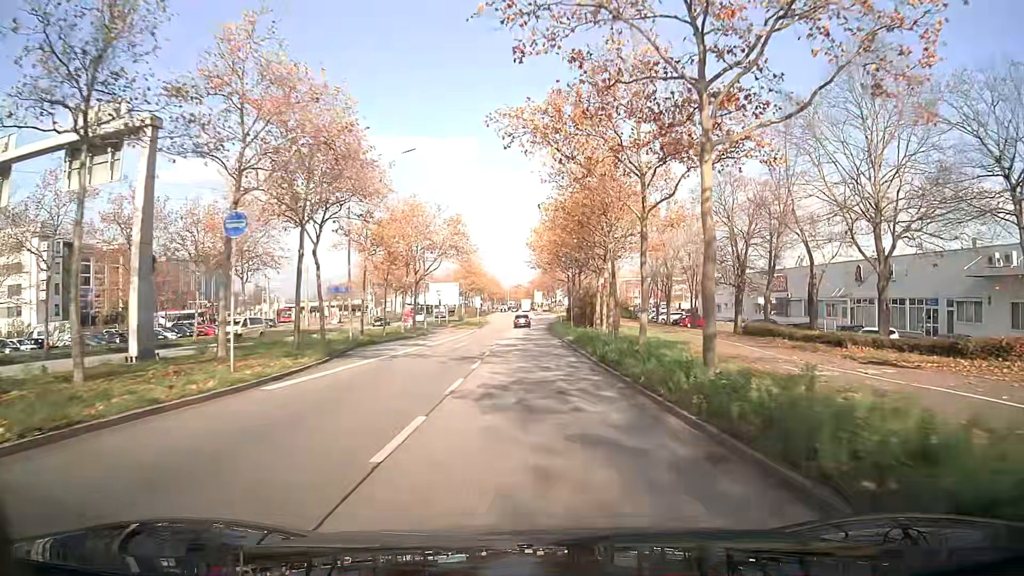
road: primary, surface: asphalt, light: Day
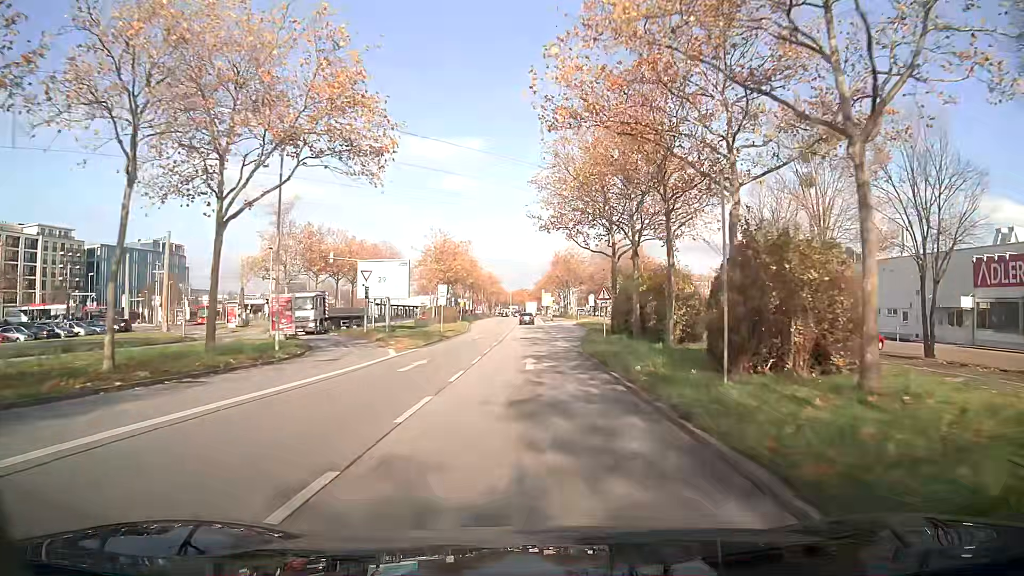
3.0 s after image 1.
(0.0, +39.7) m; 0°
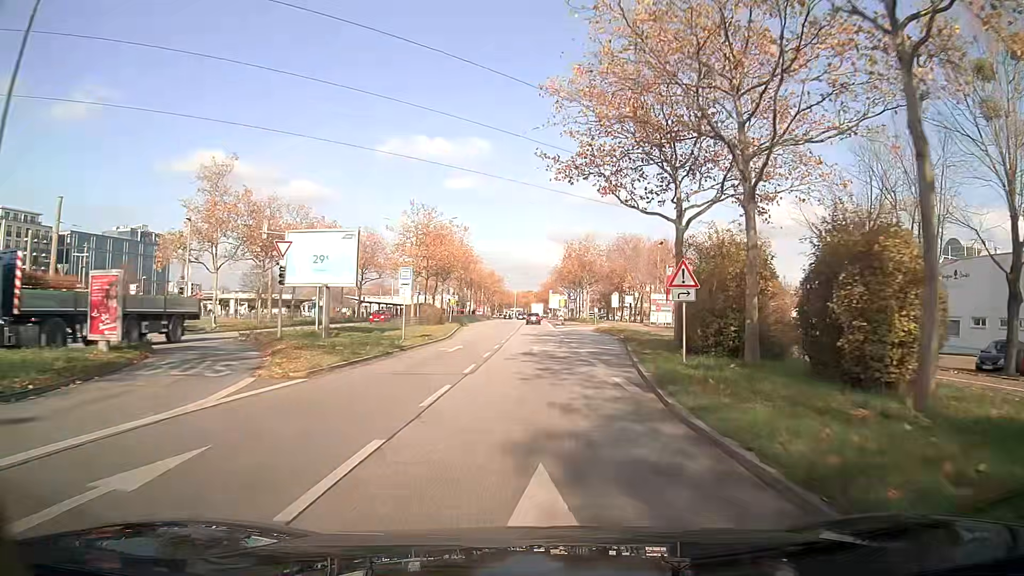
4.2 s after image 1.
(-0.1, +16.5) m; 0°
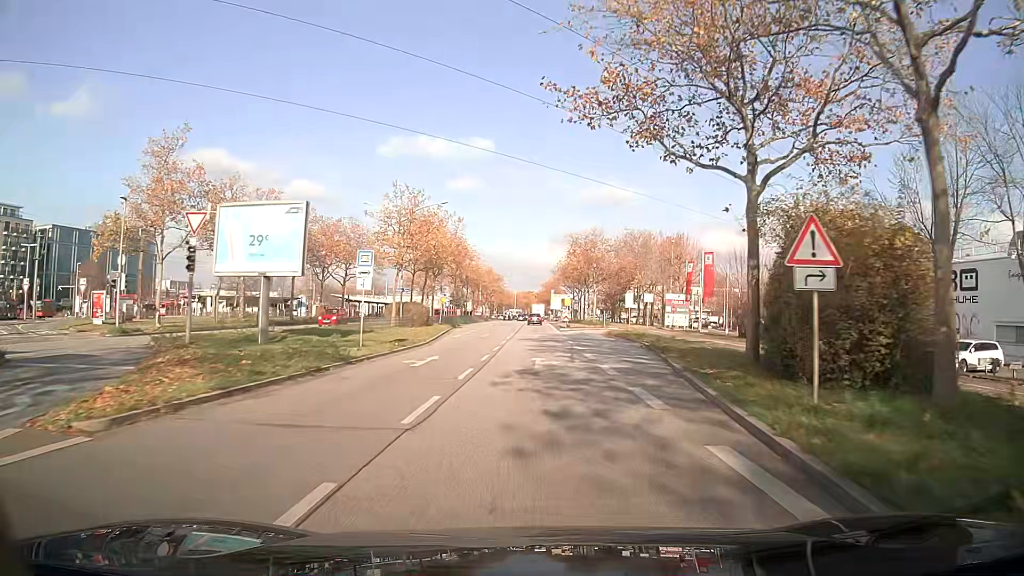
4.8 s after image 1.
(0.0, +8.1) m; 0°
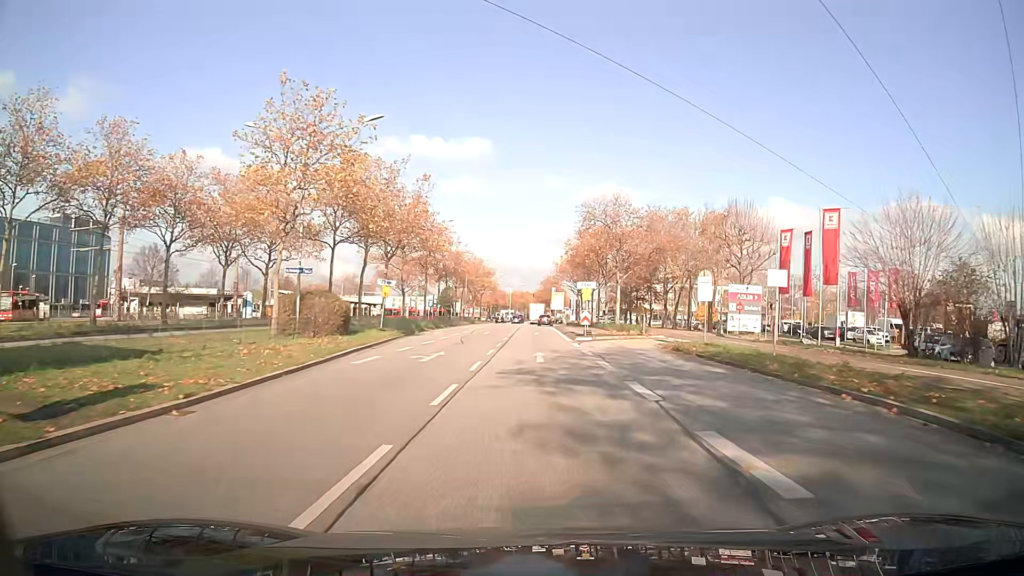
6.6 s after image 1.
(+0.1, +23.1) m; 0°
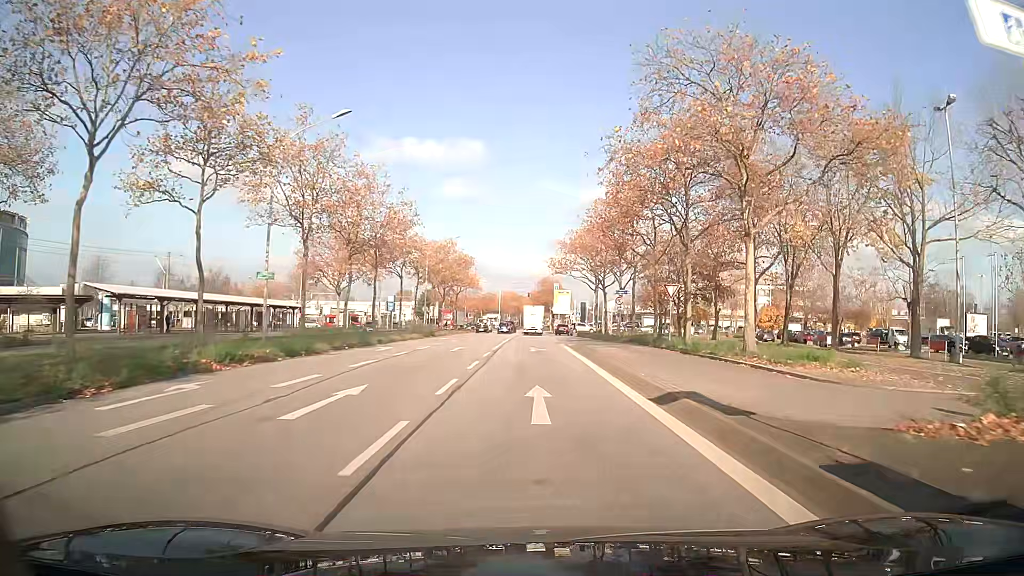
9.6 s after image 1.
(+0.1, +35.4) m; 0°
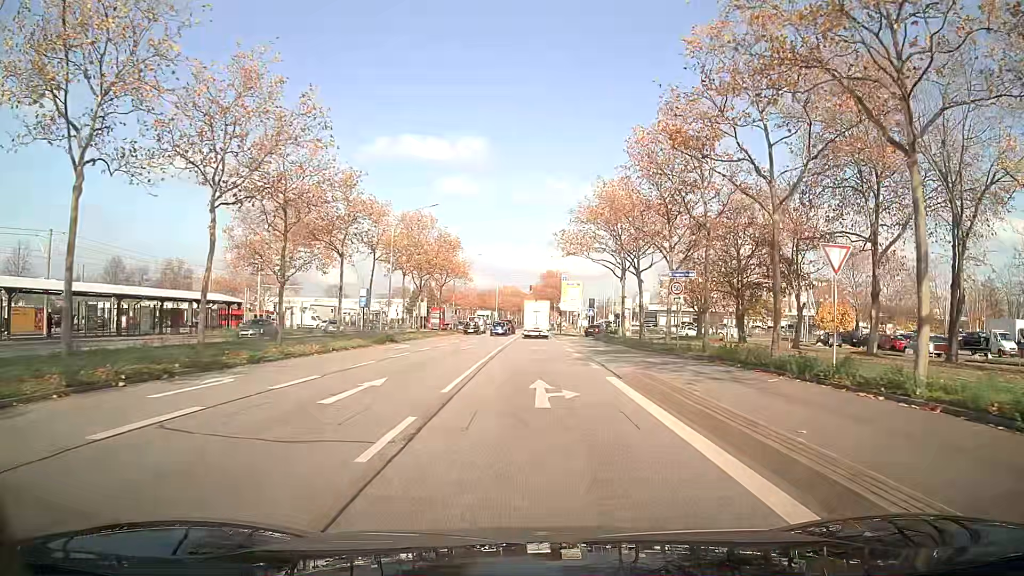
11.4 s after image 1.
(0.0, +18.1) m; 0°
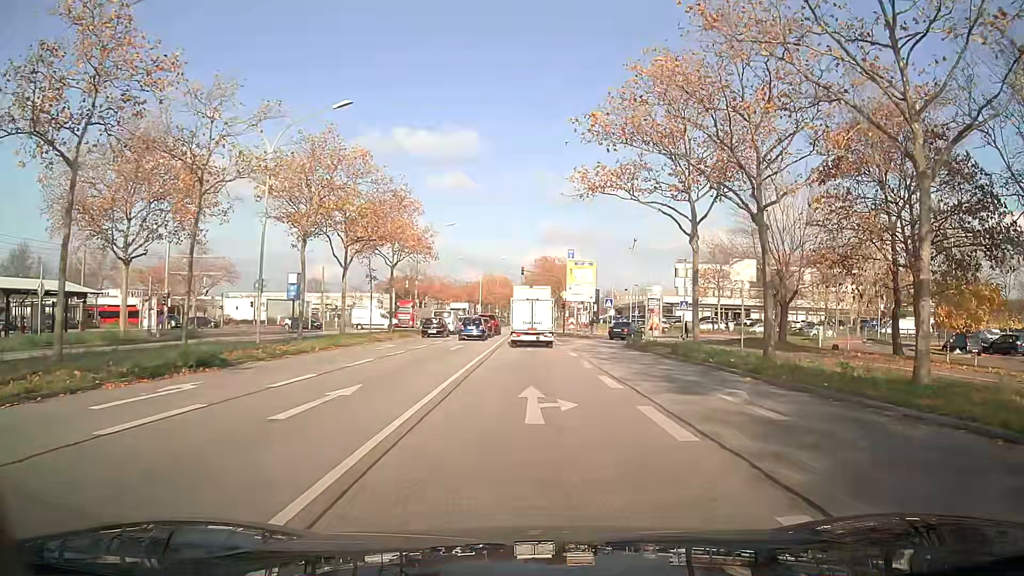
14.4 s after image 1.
(0.0, +23.3) m; 0°
(0, +10) (0, +20) (0, +30) (0, +40) (+1, +50) (+1, +60) (+1, +70) (+1, +80) (+1, +90) (+1, +100) m
